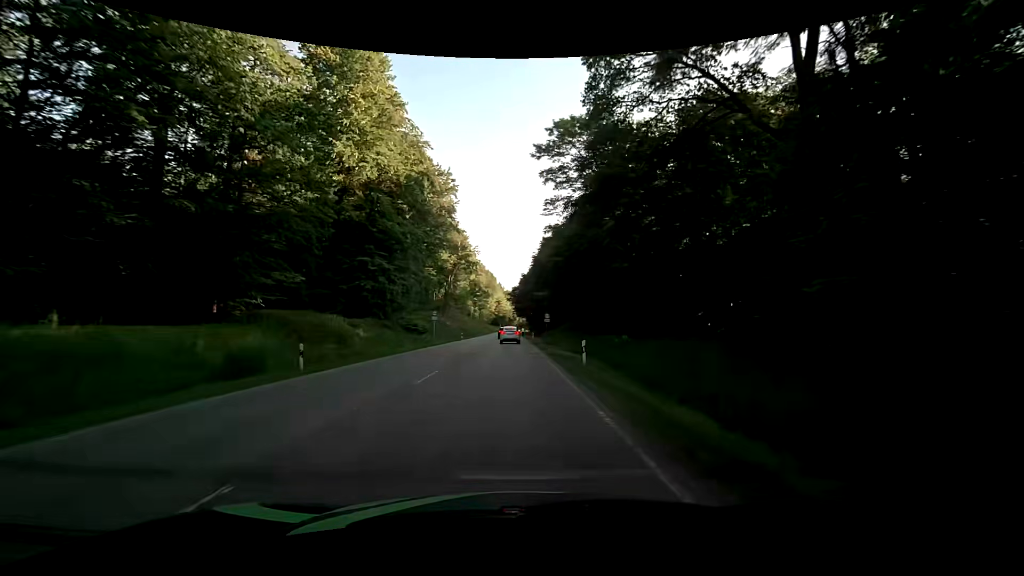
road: secondary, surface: asphalt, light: Day
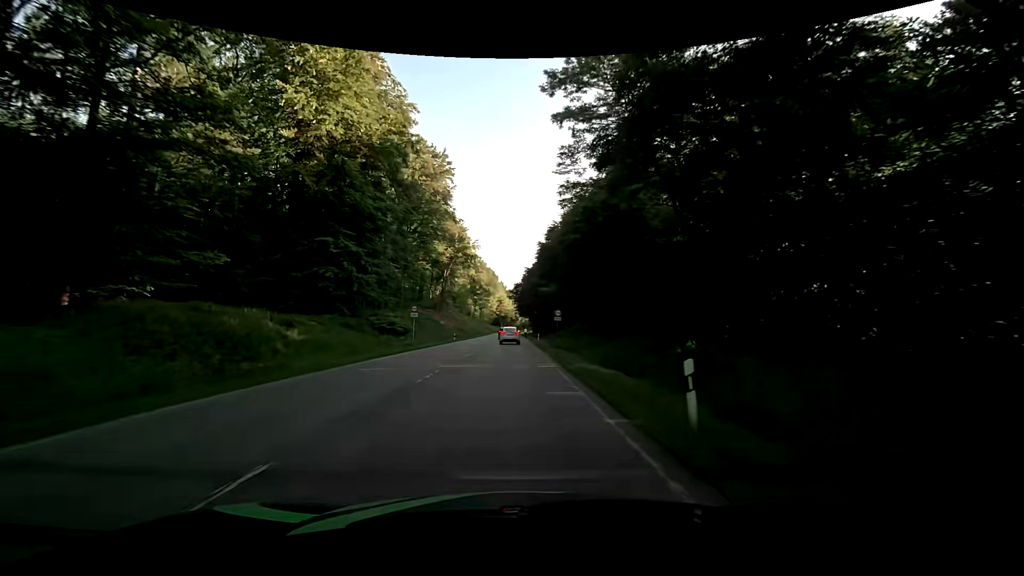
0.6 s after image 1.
(-0.1, +11.0) m; 0°
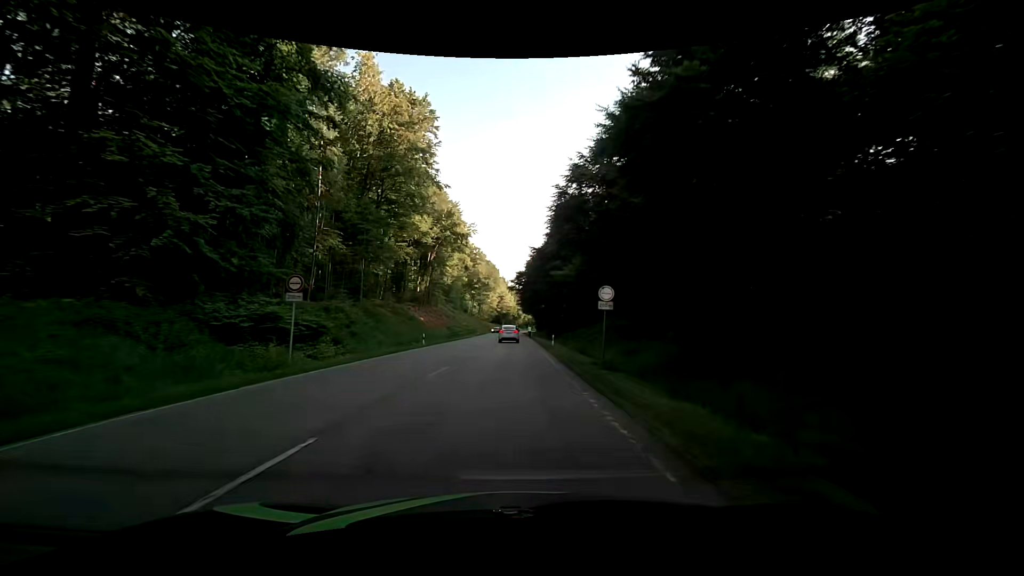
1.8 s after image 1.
(-0.1, +21.5) m; 0°
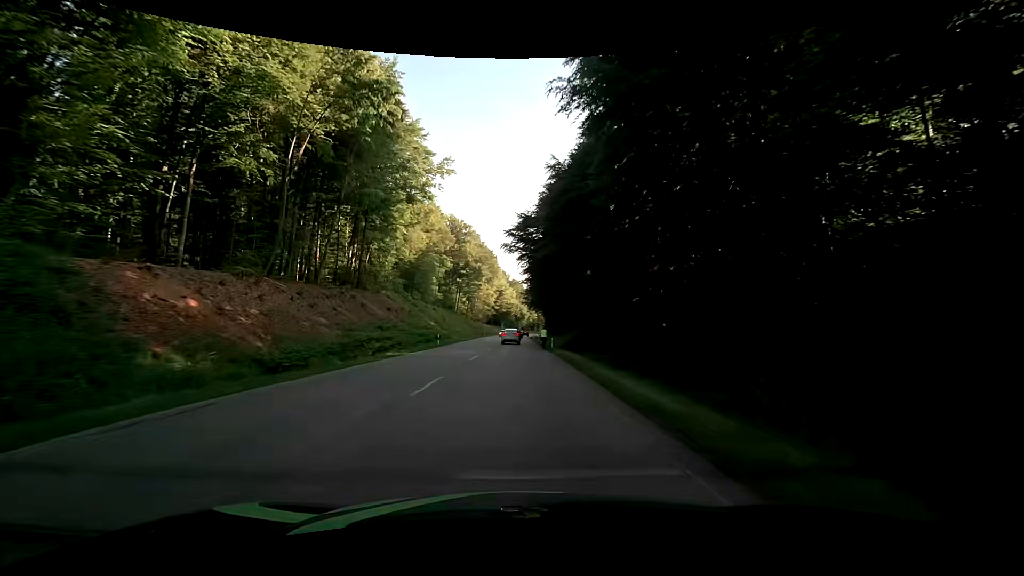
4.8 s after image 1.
(-0.7, +51.0) m; -1°
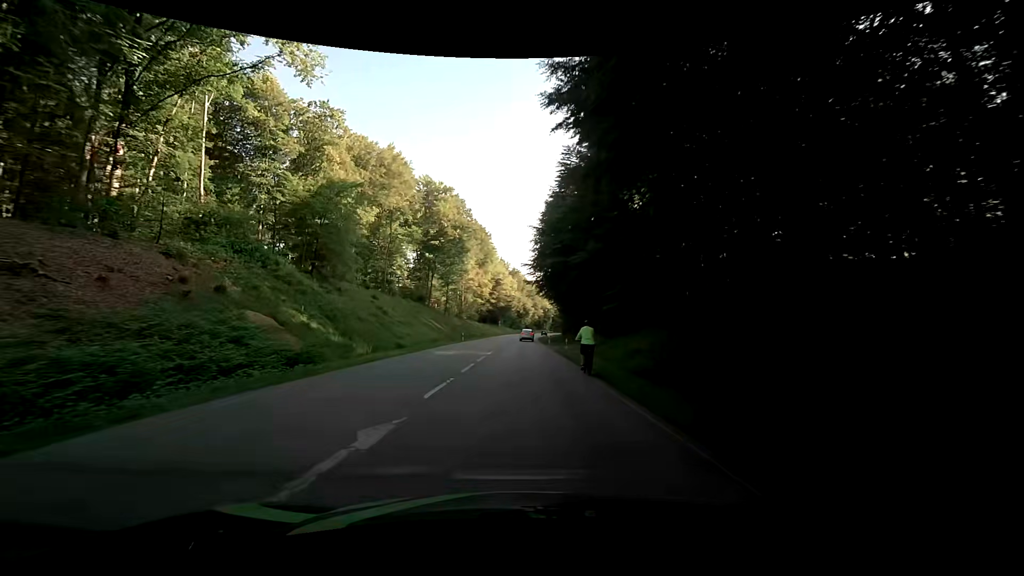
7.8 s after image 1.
(-0.2, +42.9) m; 0°
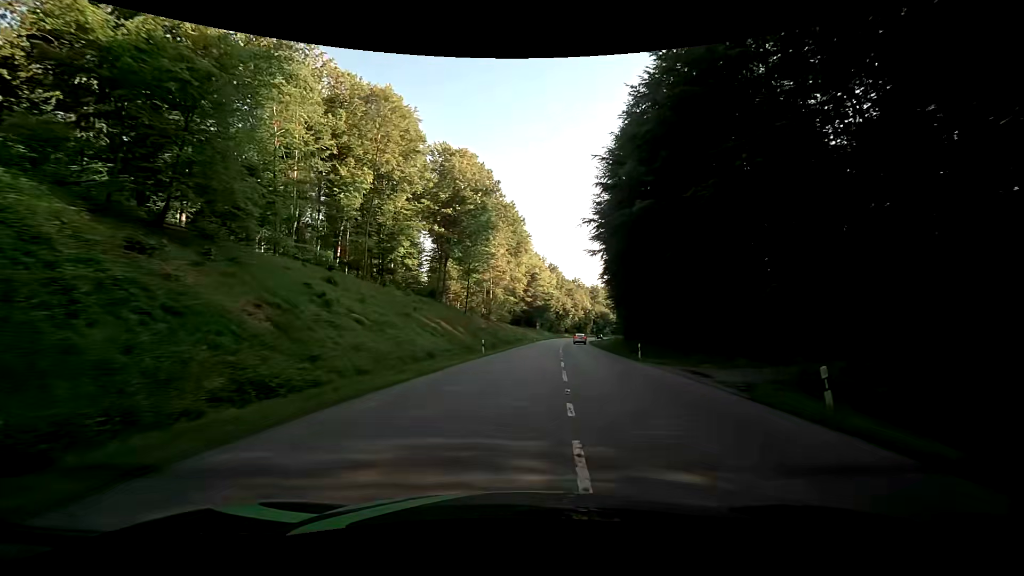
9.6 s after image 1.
(-1.8, +26.0) m; -4°
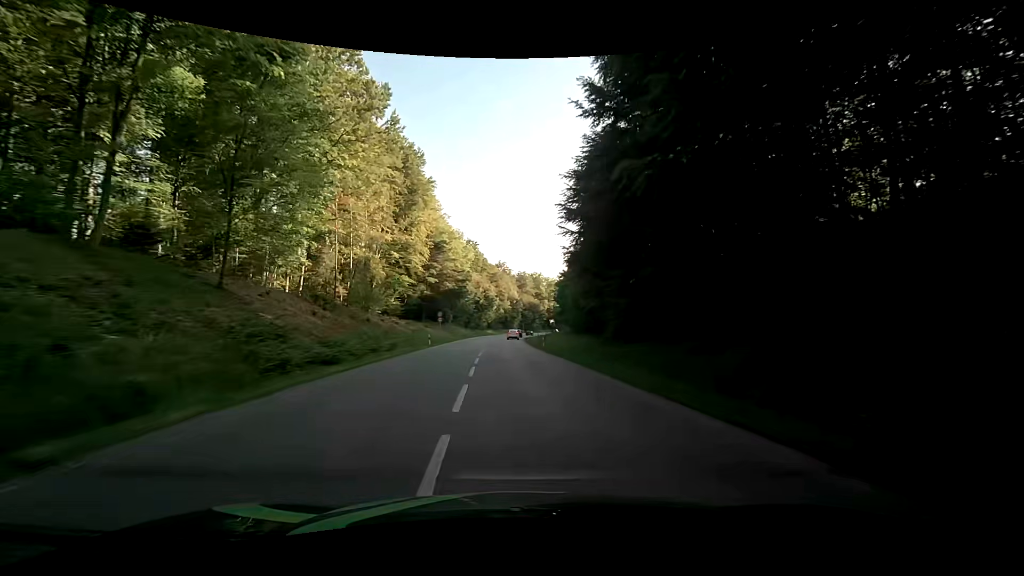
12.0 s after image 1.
(+3.7, +42.5) m; +9°
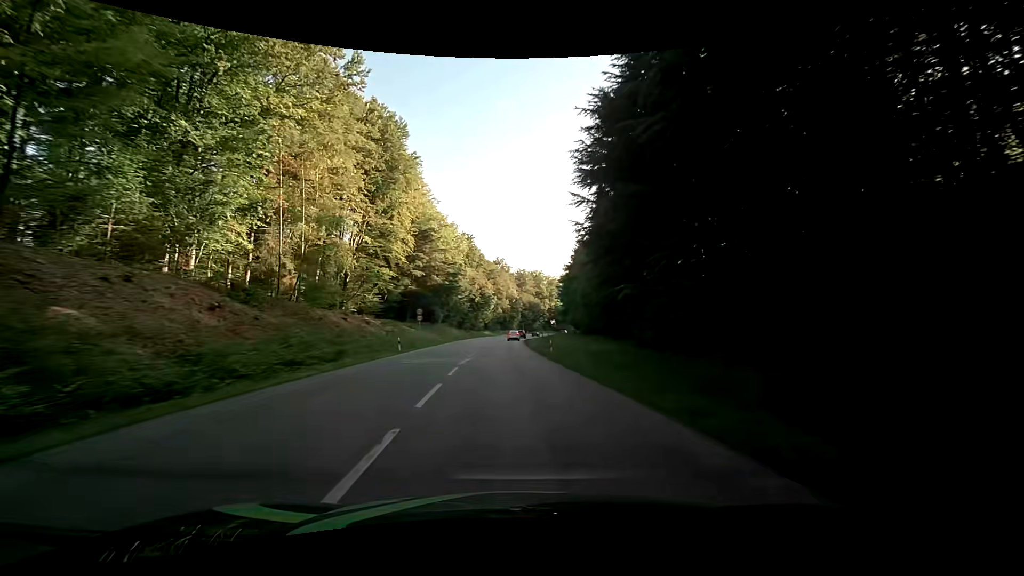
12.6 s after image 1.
(0.0, +11.7) m; 0°
(0, +10) (0, +20) (-1, +30) (-1, +40) (-1, +50) (-1, +60) (-1, +70) (-1, +80) (-1, +90) (0, +100) m
